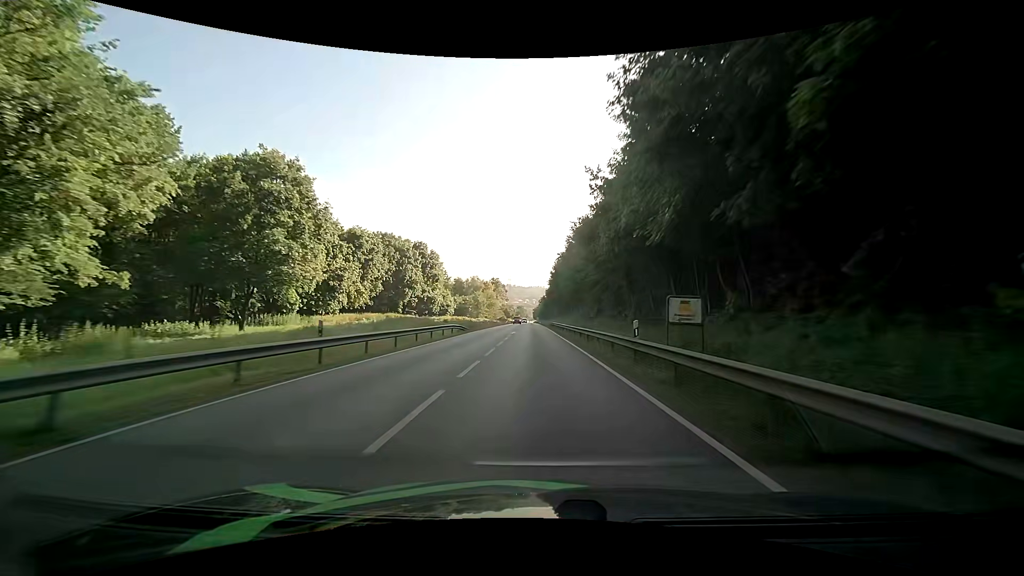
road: primary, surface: asphalt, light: Day
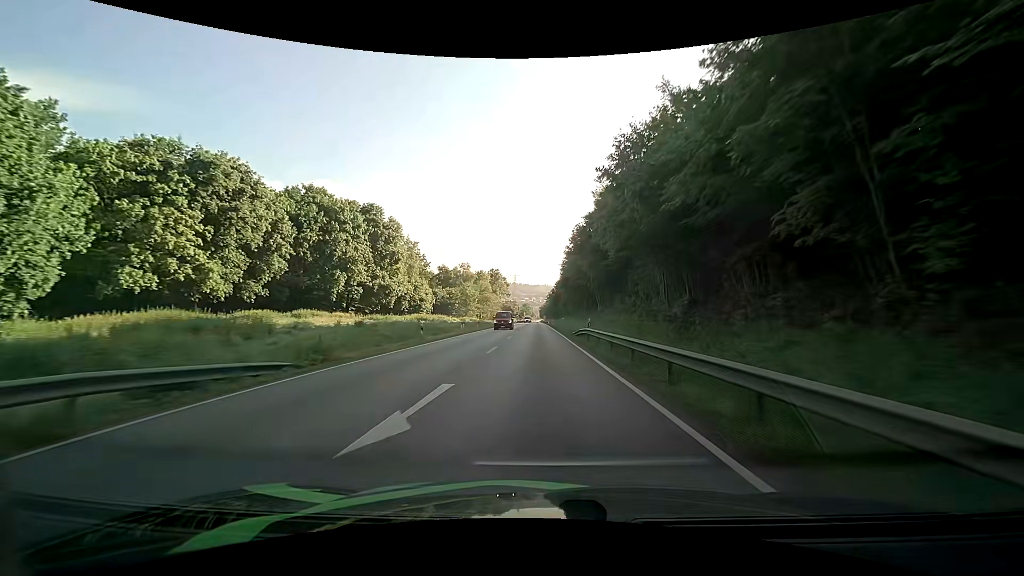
(-0.3, +35.8) m; 0°
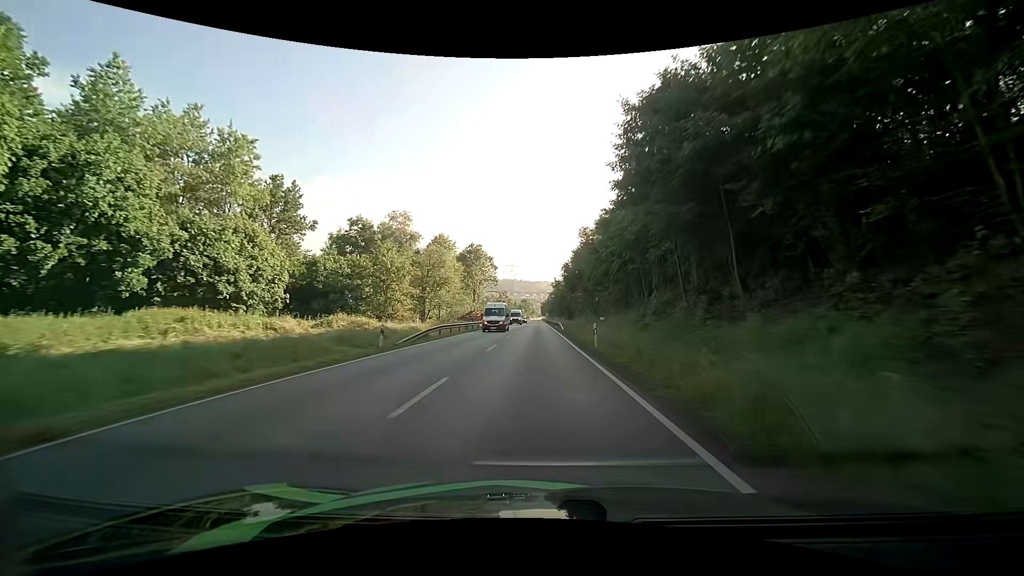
(-0.3, +59.8) m; 0°
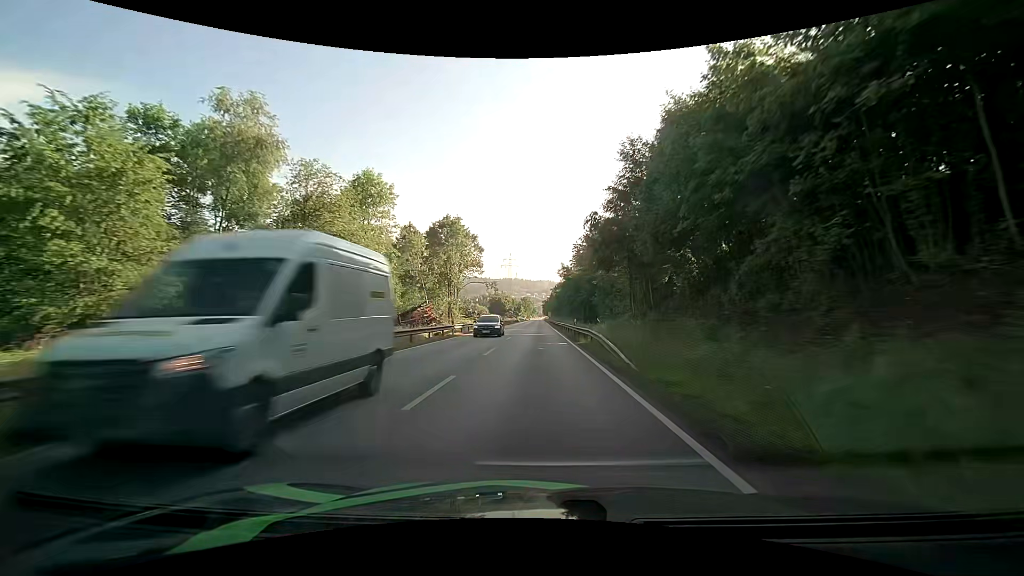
(-0.1, +36.0) m; 0°
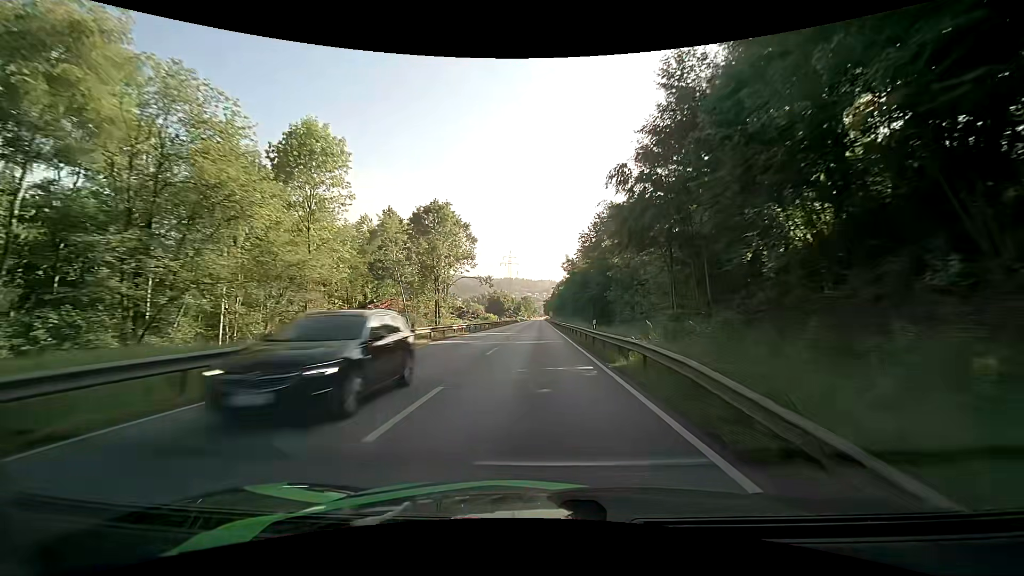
(0.0, +12.1) m; 0°
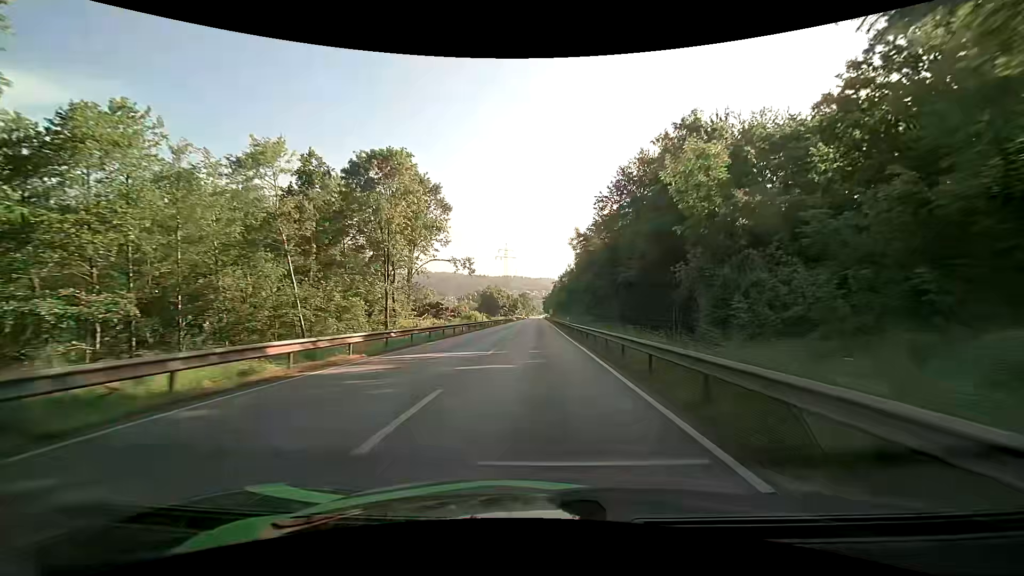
(0.0, +24.4) m; 0°
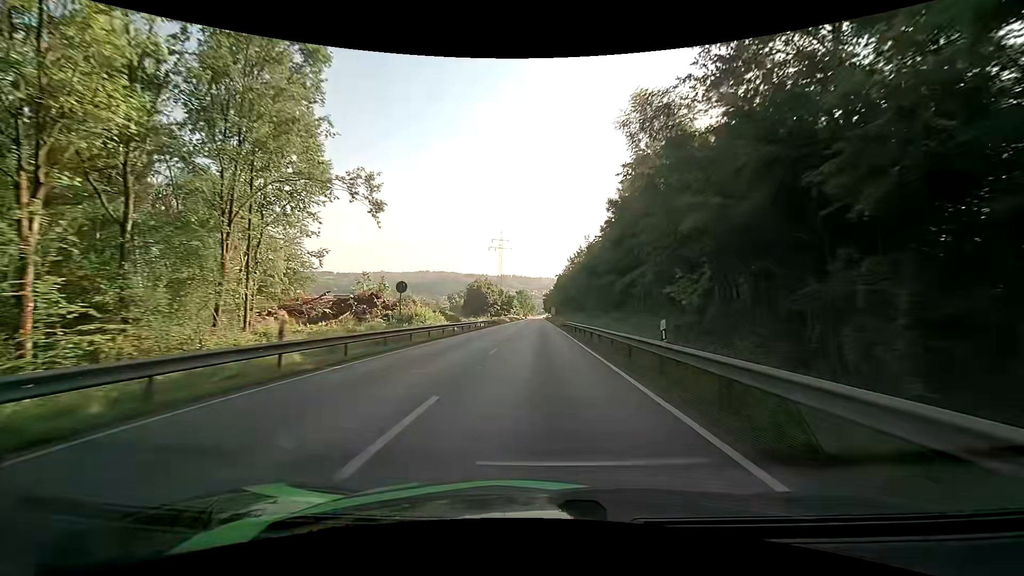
(+0.3, +36.8) m; 0°
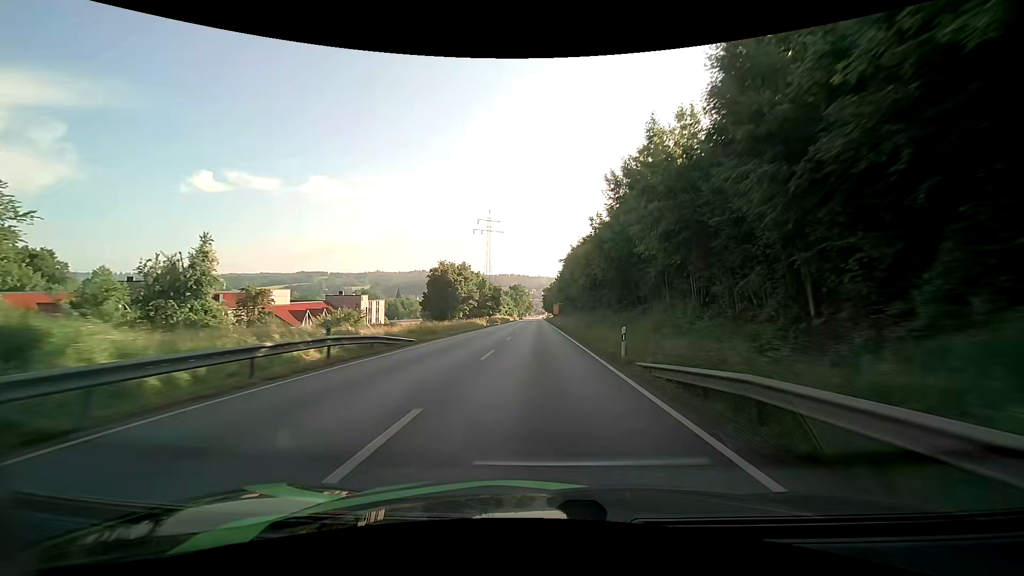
(+0.4, +49.3) m; 0°
(0, +10) (0, +20) (0, +30) (0, +40) (0, +50) (0, +60) (0, +70) (0, +80) (0, +90) (0, +100) m
